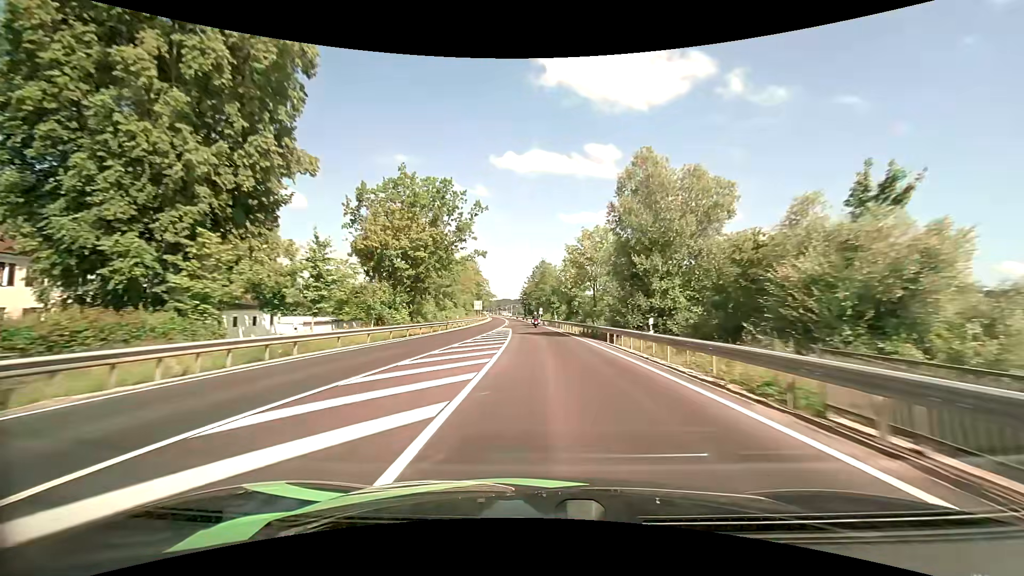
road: primary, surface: asphalt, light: Day
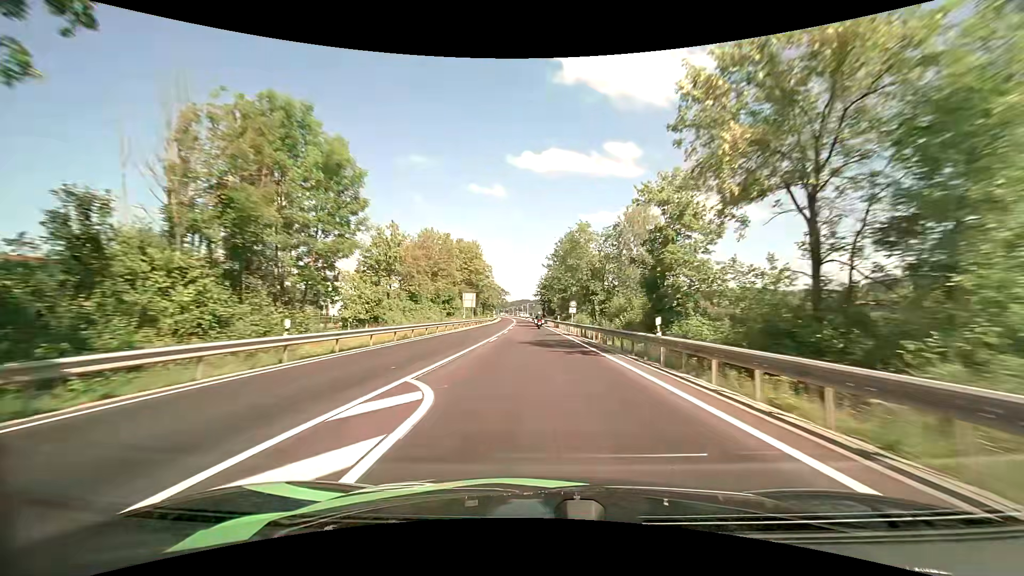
(-0.9, +43.2) m; -2°
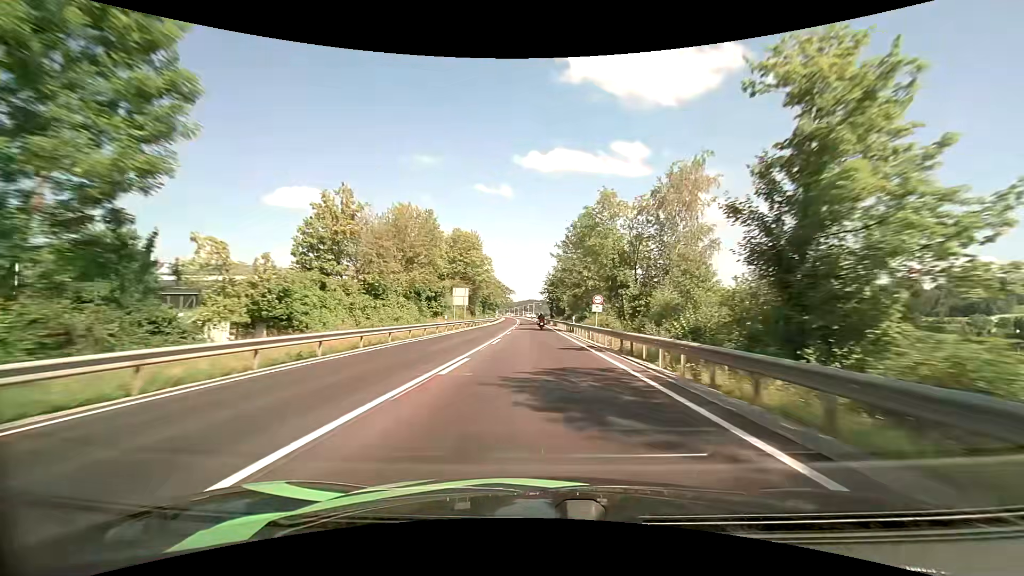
(-0.1, +14.4) m; -1°
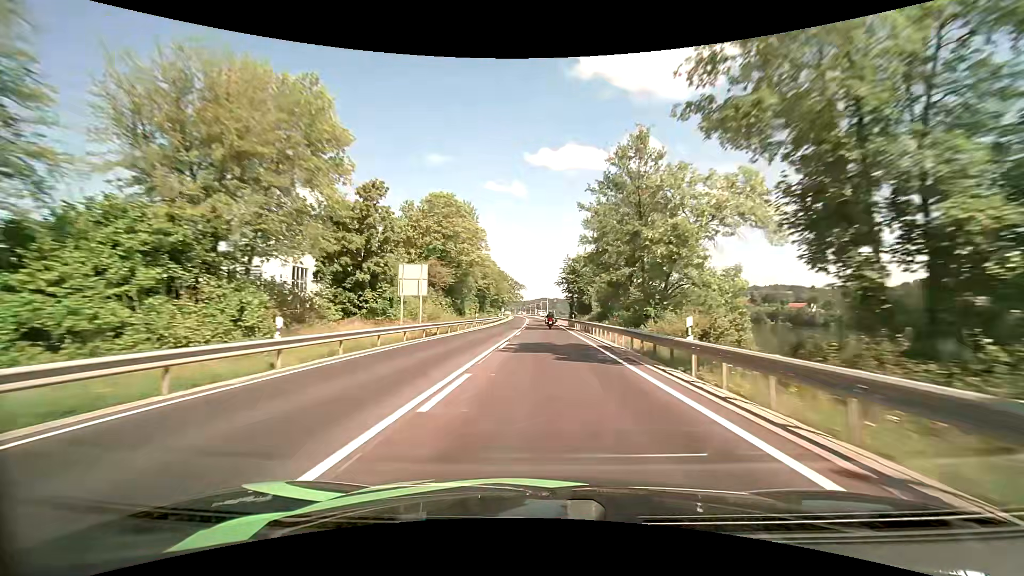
(-0.4, +28.5) m; -2°
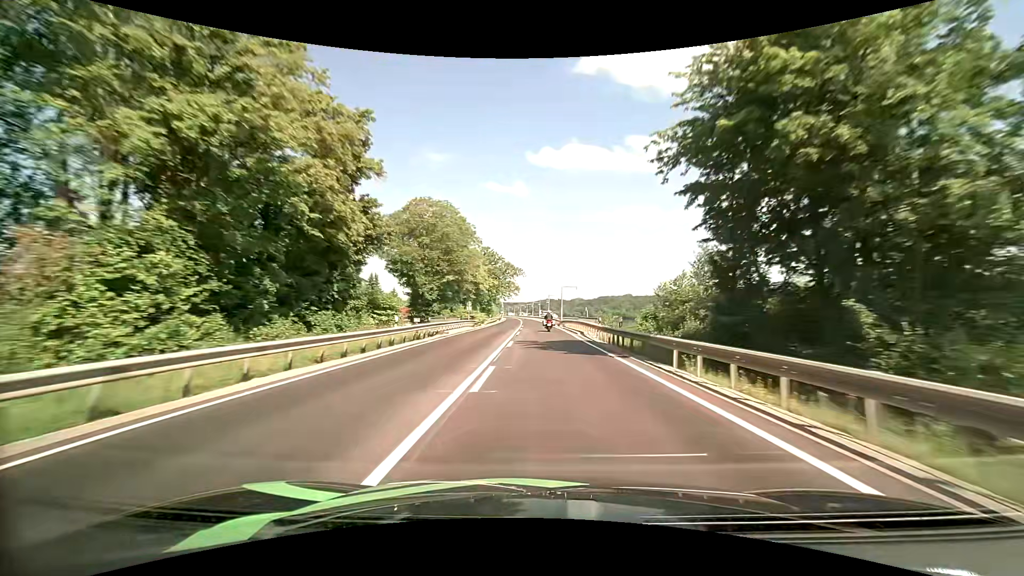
(-0.4, +70.1) m; 0°
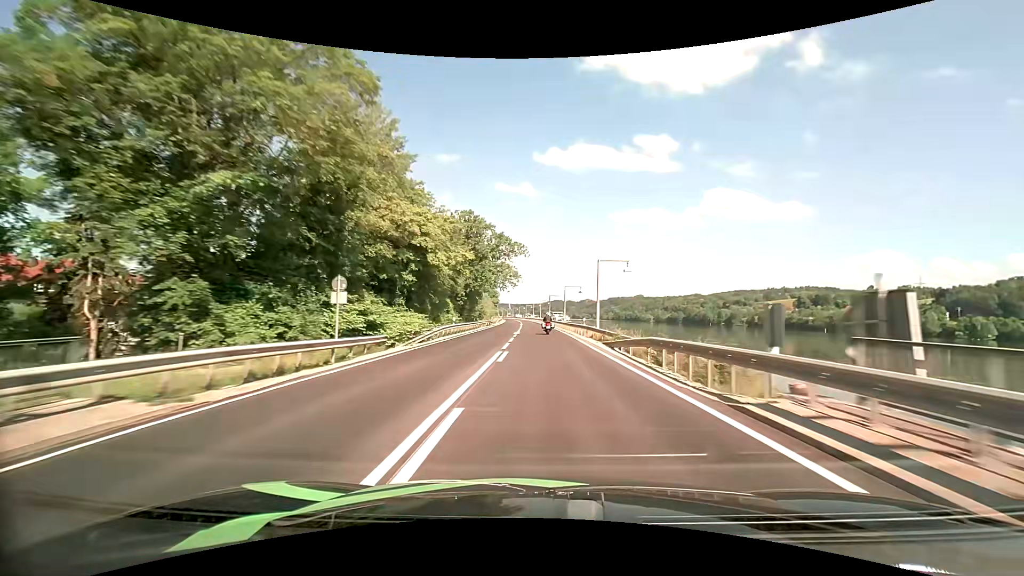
(-0.4, +41.5) m; -1°
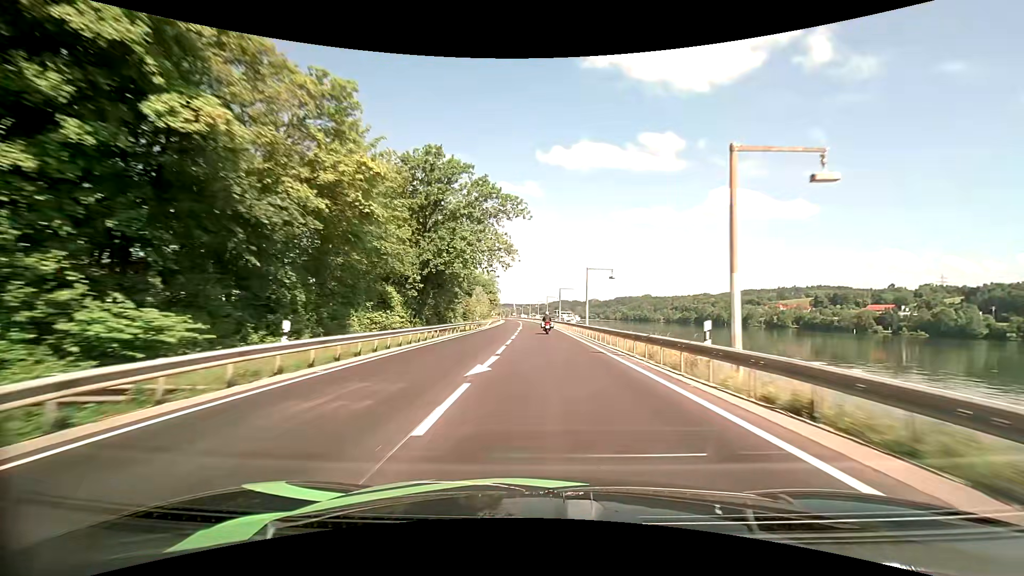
(-0.1, +27.7) m; -1°
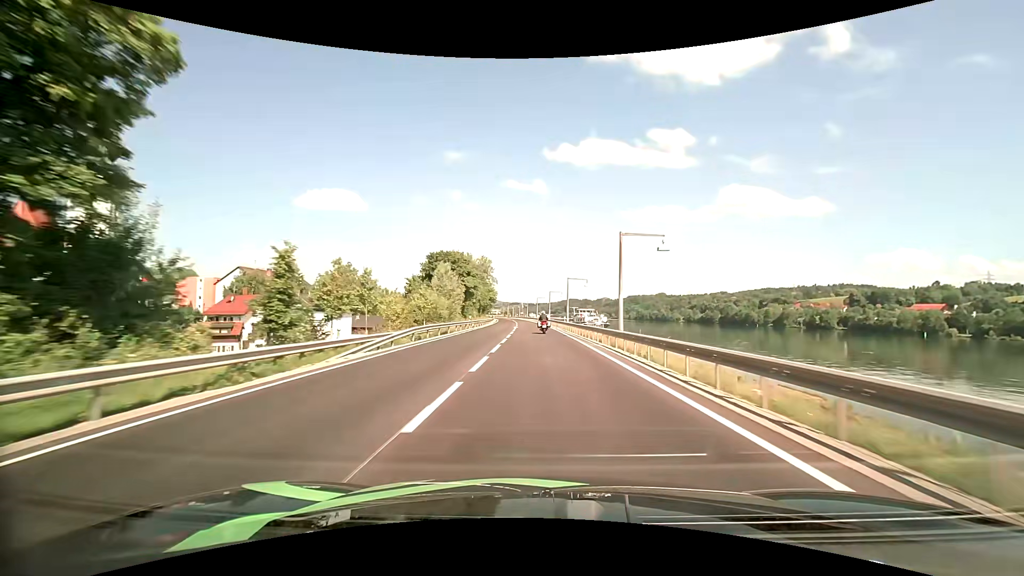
(-0.5, +55.5) m; -1°
(0, +10) (0, +20) (0, +30) (0, +40) (-1, +50) (-1, +60) (-1, +70) (-2, +80) (-2, +90) (-3, +100) m
